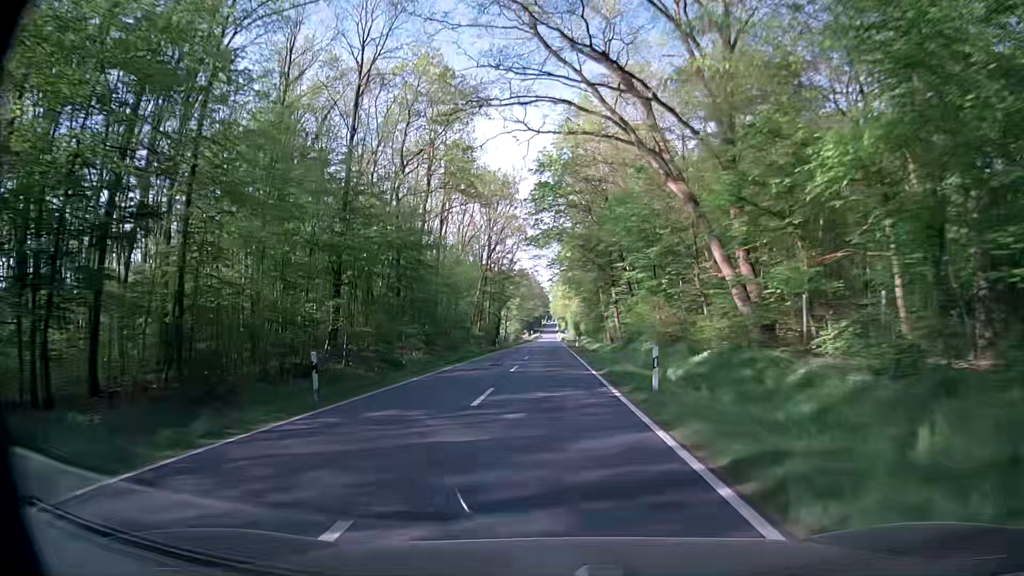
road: secondary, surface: asphalt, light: Day
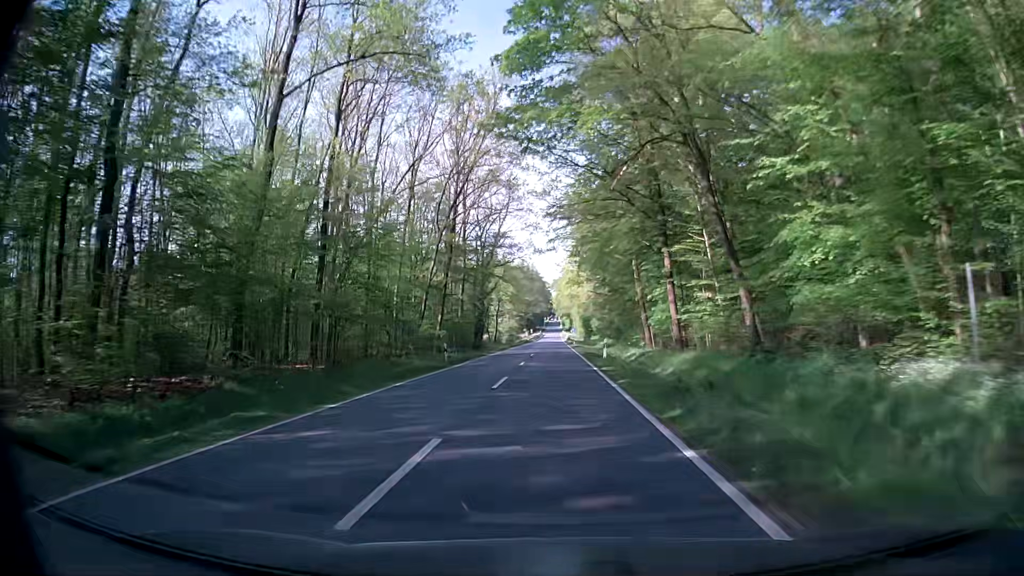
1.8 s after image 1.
(+0.3, +32.2) m; +1°
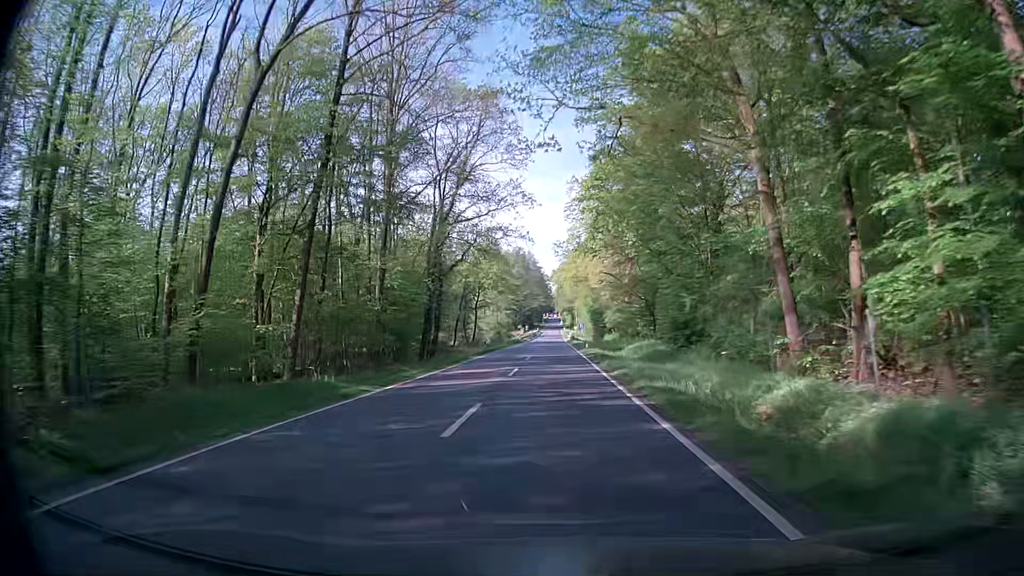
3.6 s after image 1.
(-0.2, +31.7) m; -1°
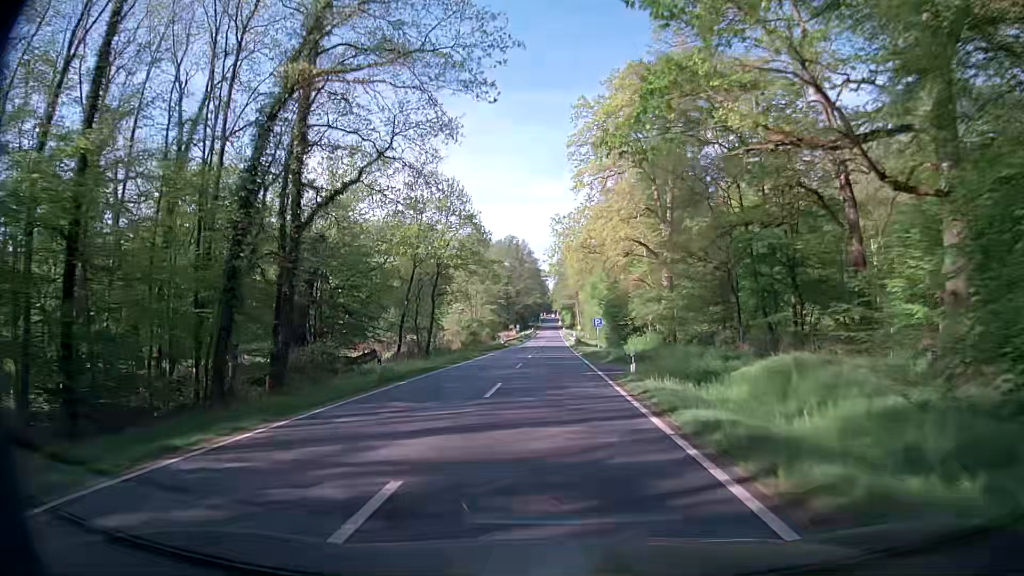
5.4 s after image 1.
(+0.4, +30.4) m; +1°
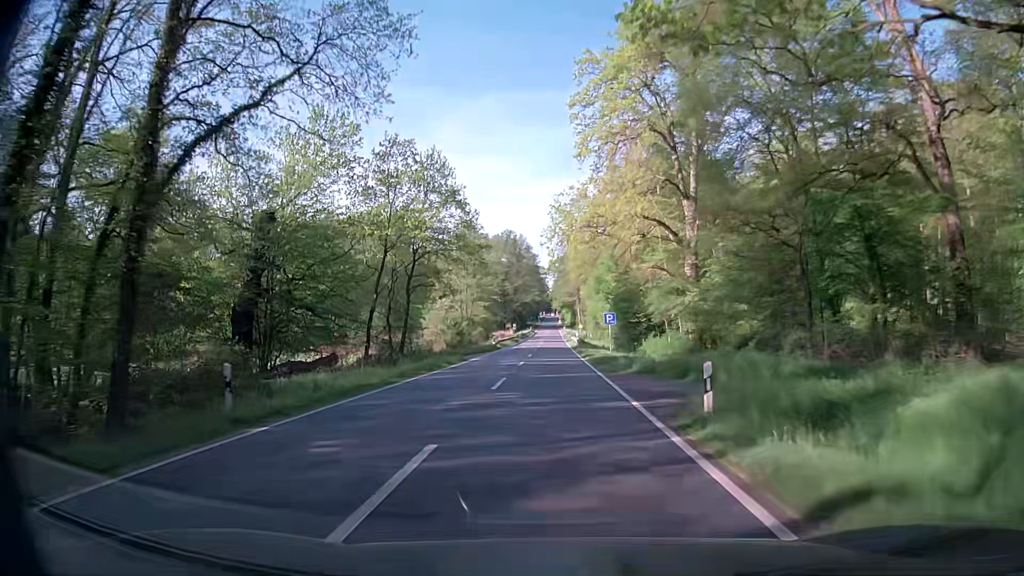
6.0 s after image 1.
(0.0, +10.0) m; 0°
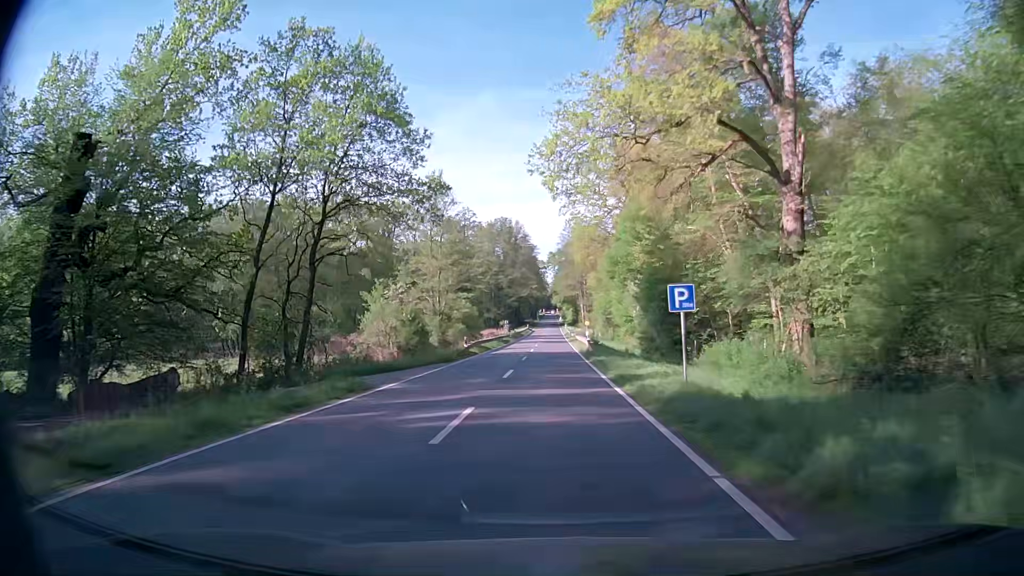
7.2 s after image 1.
(+0.1, +19.9) m; 0°
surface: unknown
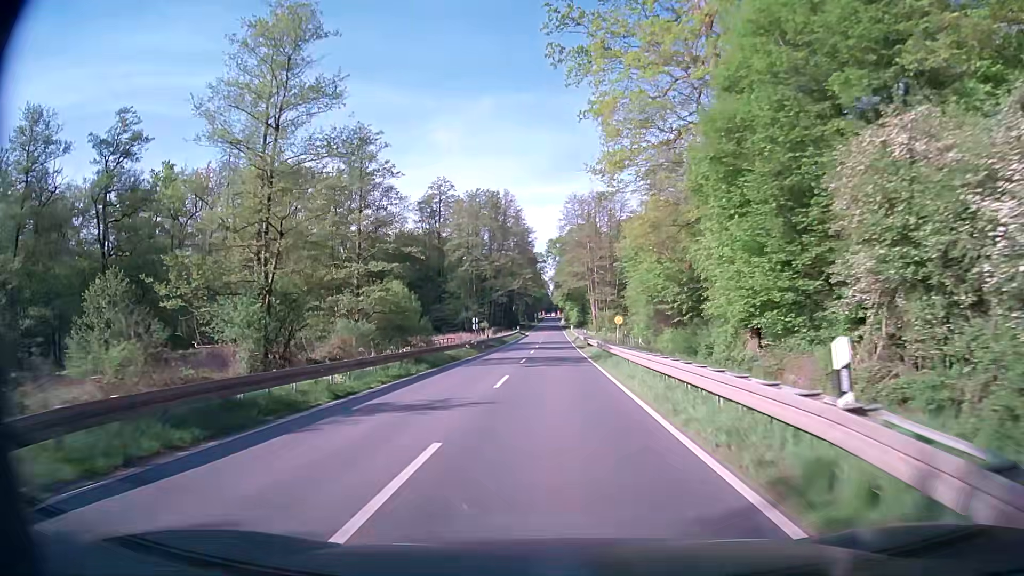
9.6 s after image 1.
(+0.1, +40.0) m; +1°
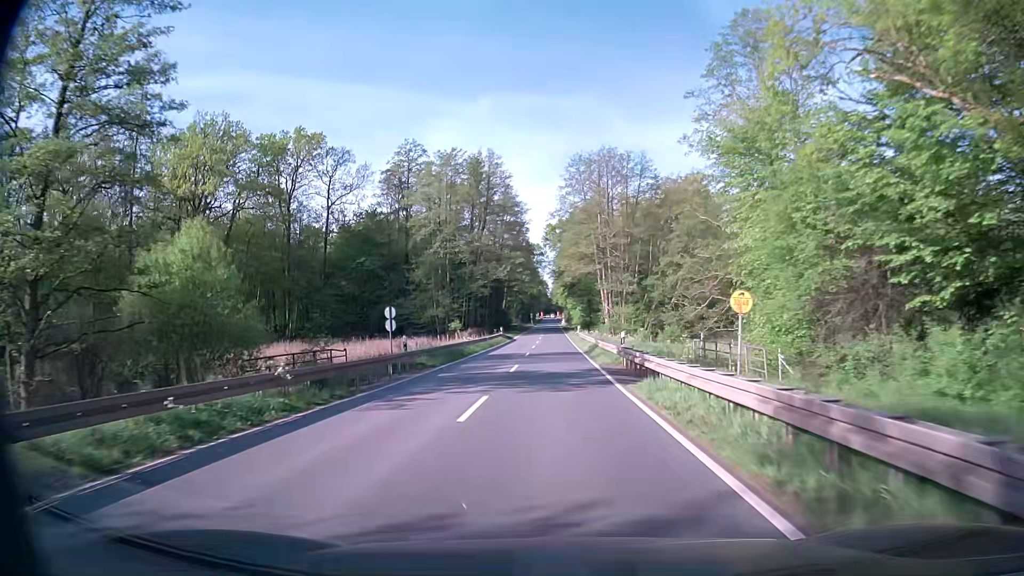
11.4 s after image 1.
(-0.5, +29.9) m; -1°
(0, +10) (0, +20) (0, +30) (0, +40) (0, +50) (0, +60) (0, +70) (0, +80) (-1, +90) (-1, +100) m
